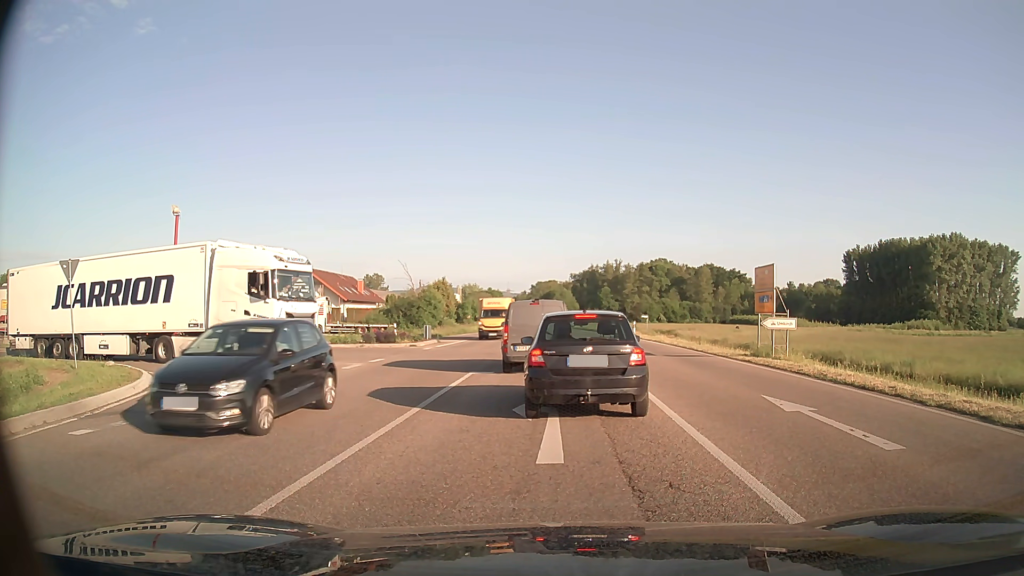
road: primary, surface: asphalt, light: Day
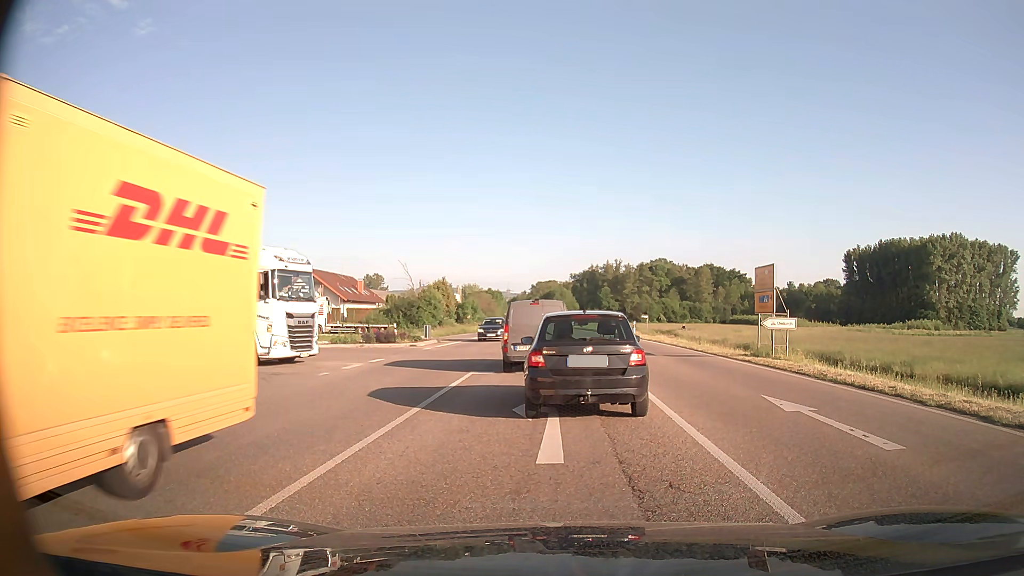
(0.0, 0.0) m; 0°
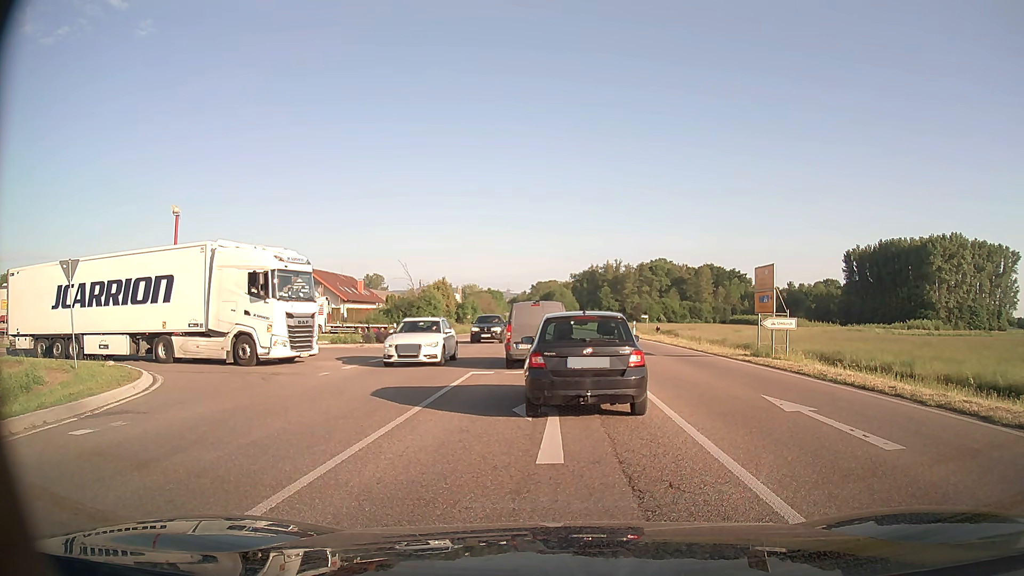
(0.0, 0.0) m; 0°
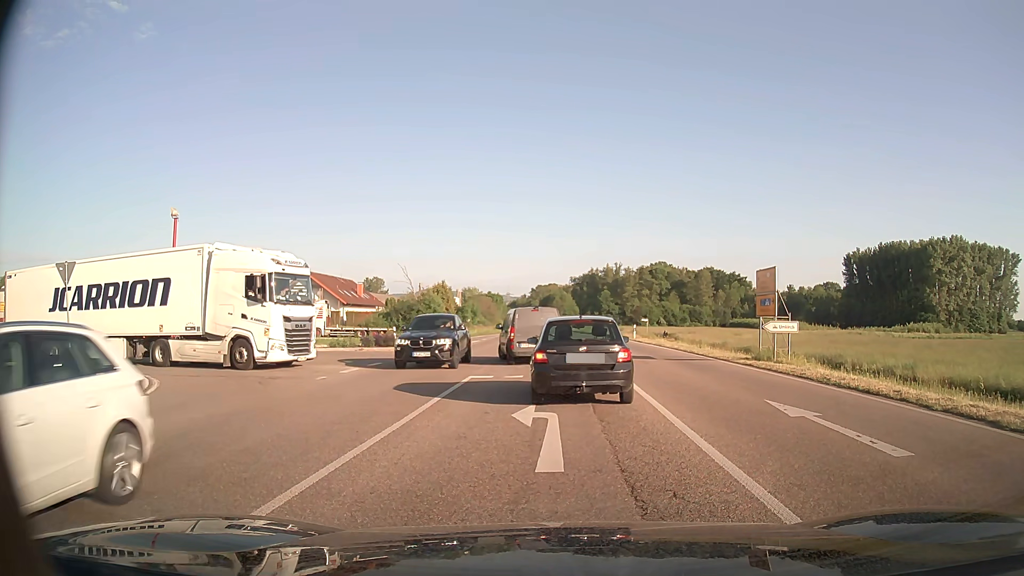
(0.0, +0.2) m; 0°
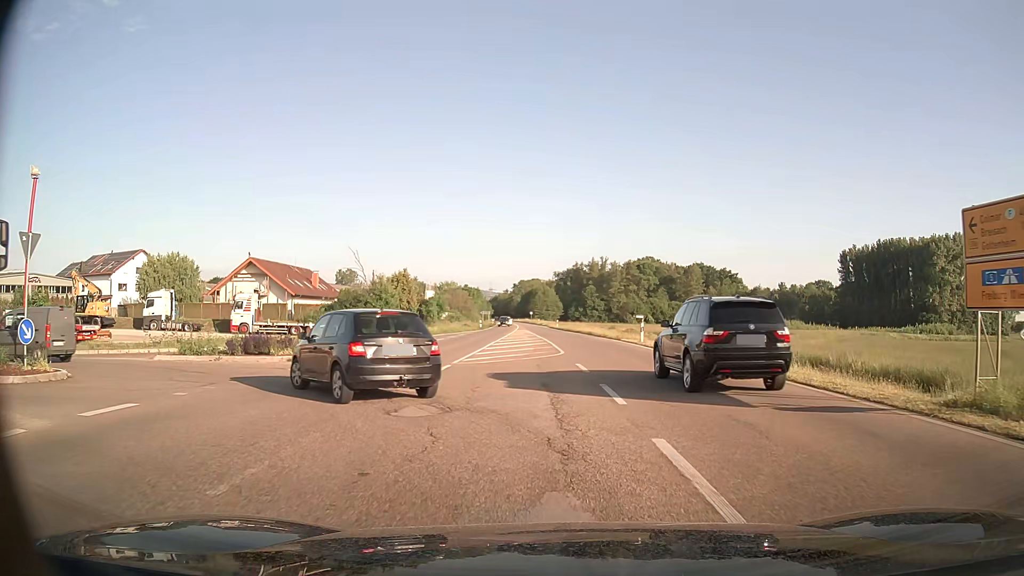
(+0.2, +14.5) m; +1°
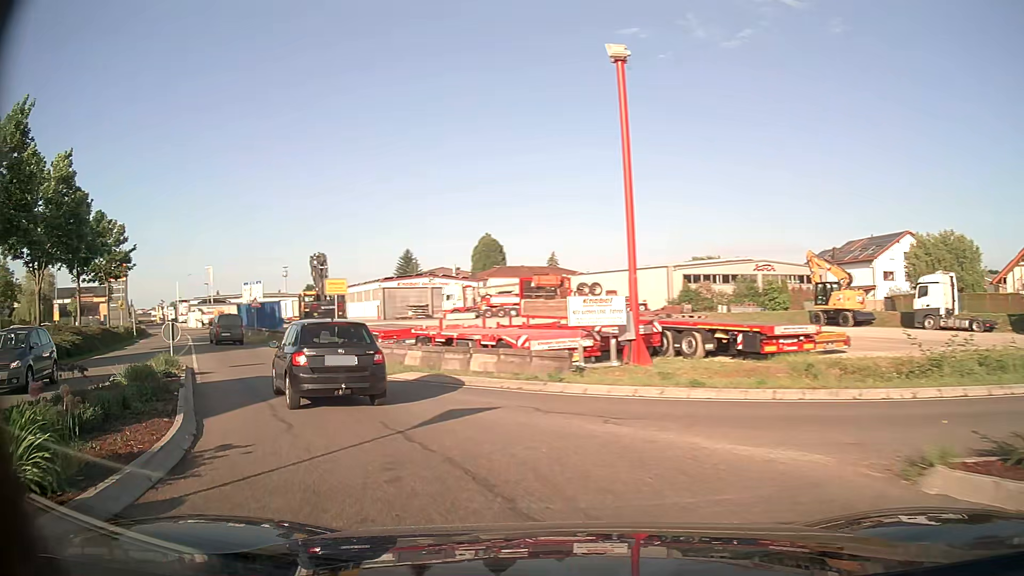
(-9.1, +16.2) m; -68°
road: unclassified
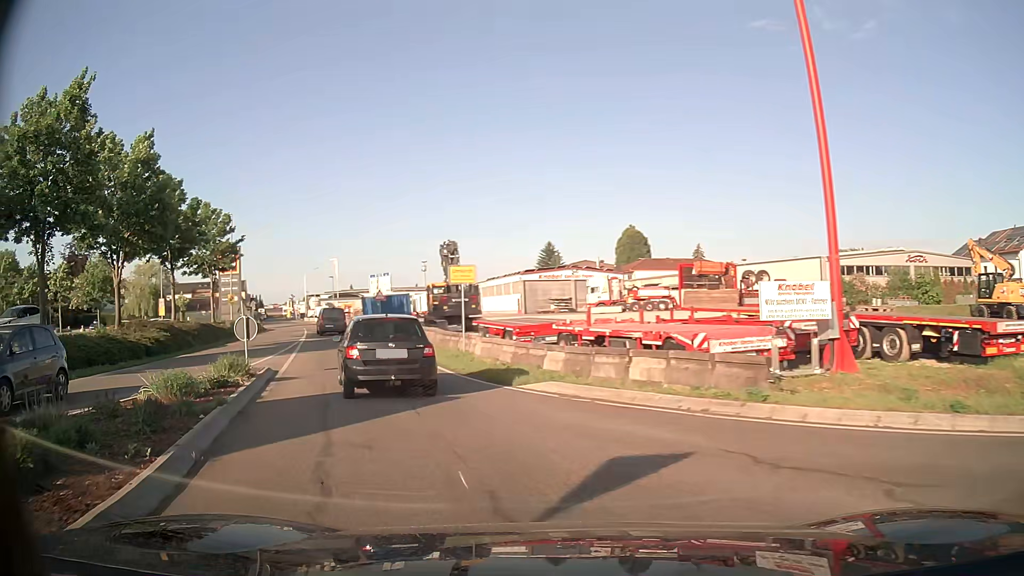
(-0.5, +4.2) m; -13°
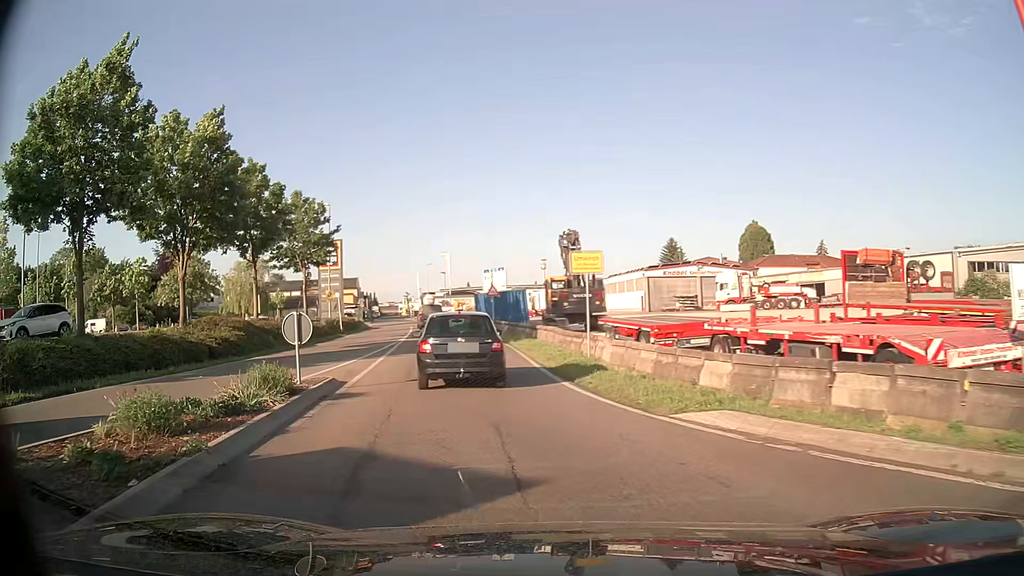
(-0.4, +4.3) m; -10°
(-1, +10) (-3, +20) (-4, +30) (-6, +40) (-8, +49) (-10, +59) (-14, +68) (-23, +71) (-33, +70) (-43, +69) m
